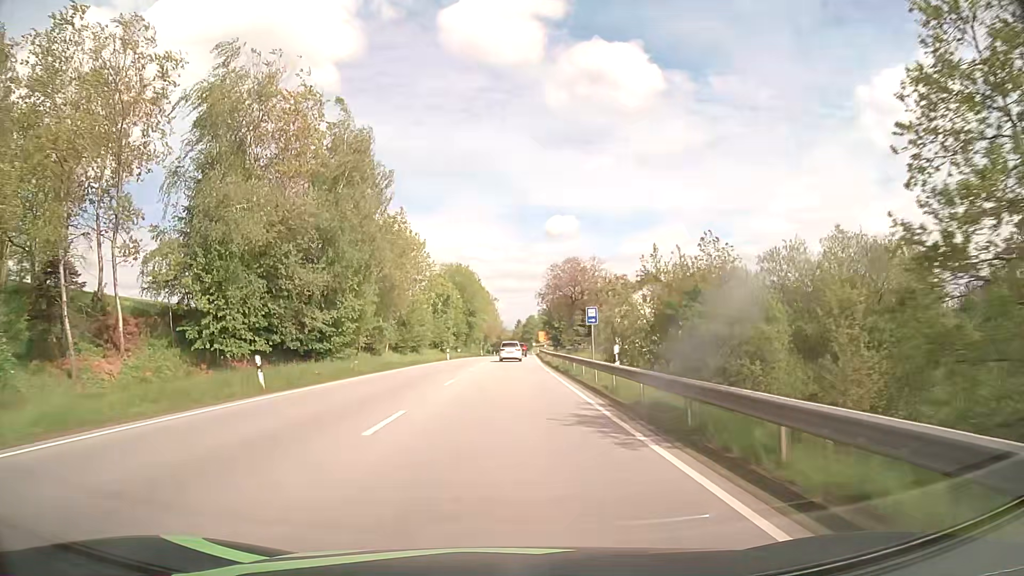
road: primary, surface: asphalt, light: Day
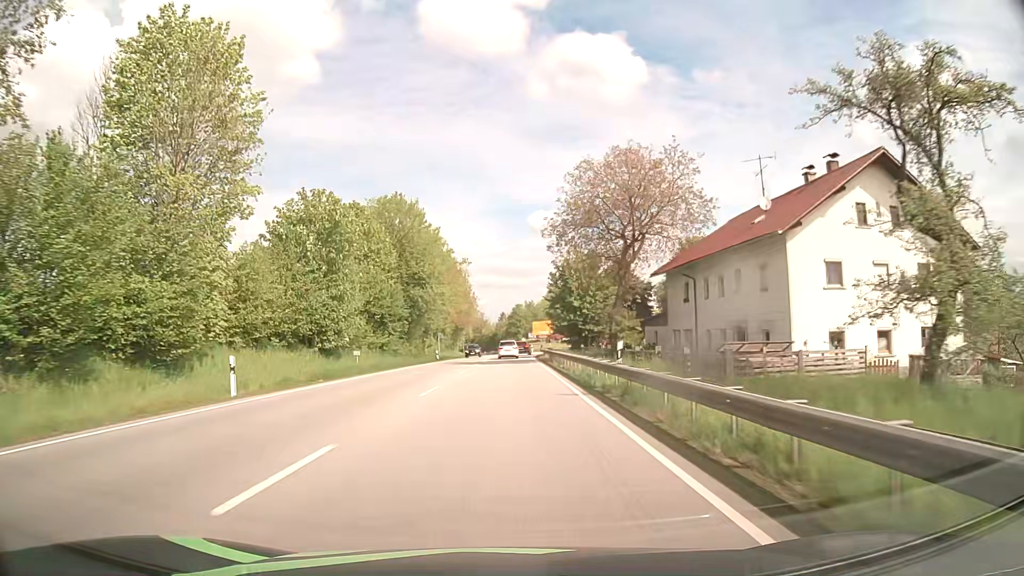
(+0.7, +52.6) m; +1°
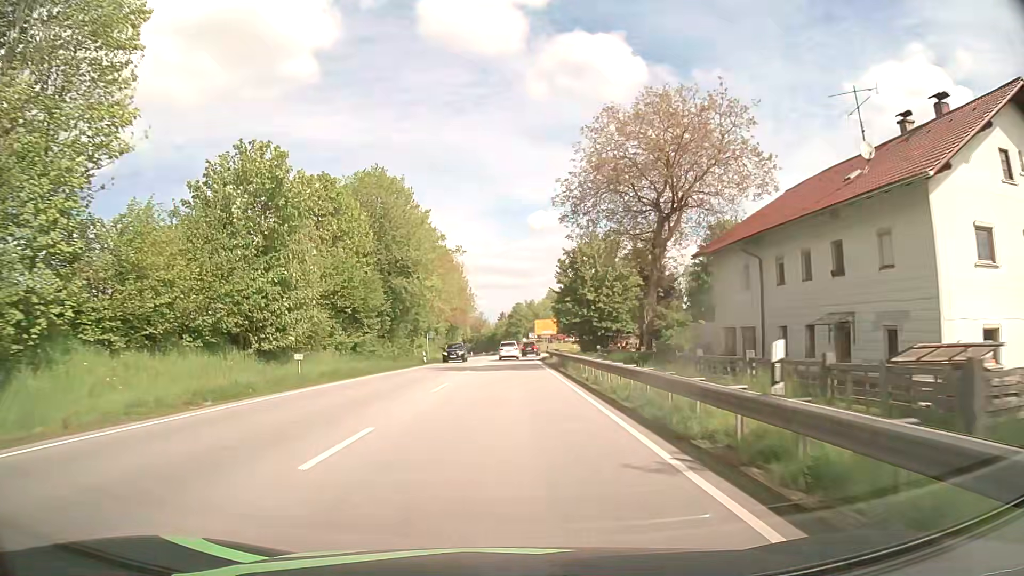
(0.0, +10.0) m; 0°
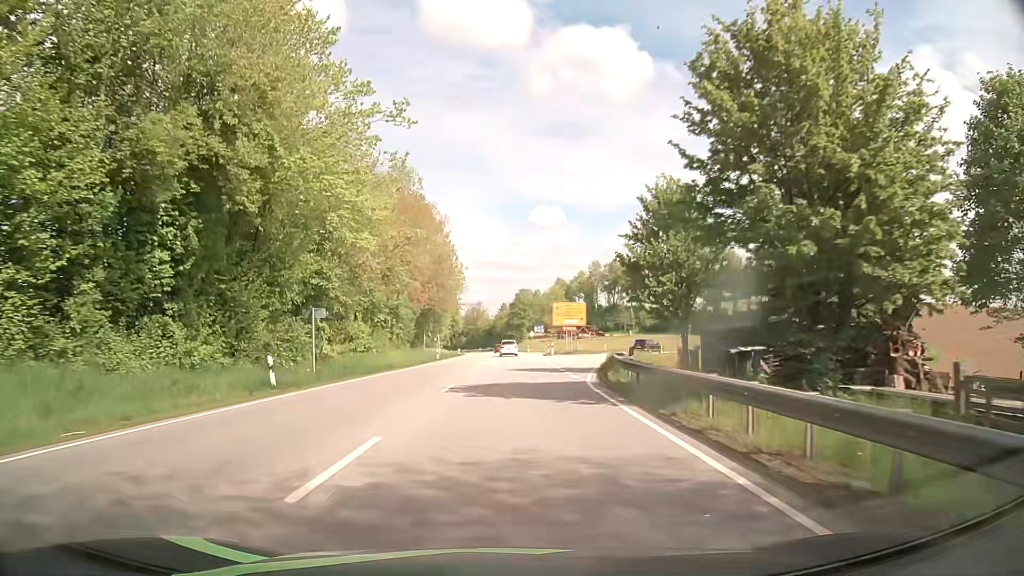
(+0.2, +37.3) m; 0°
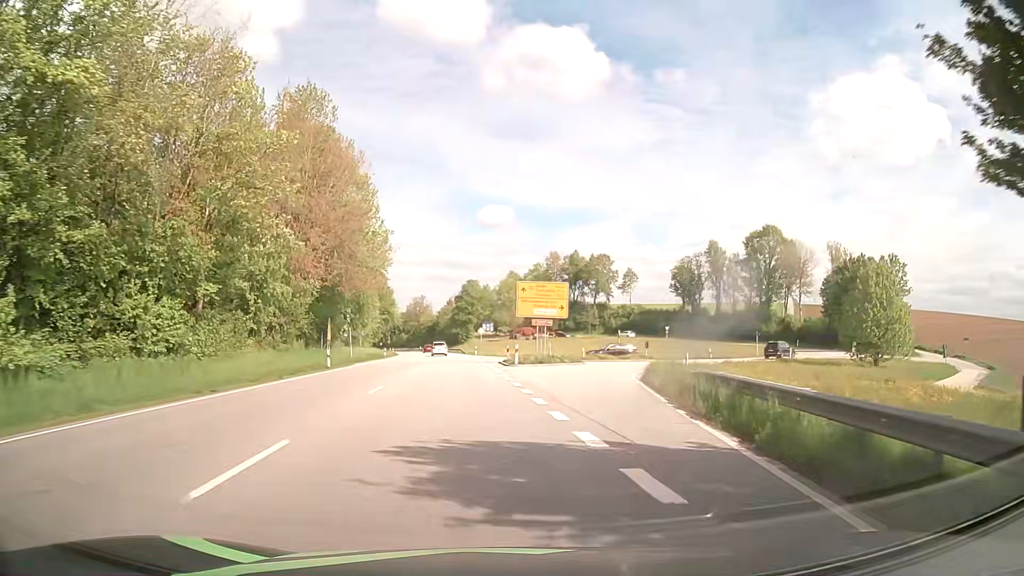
(+0.6, +24.0) m; +4°
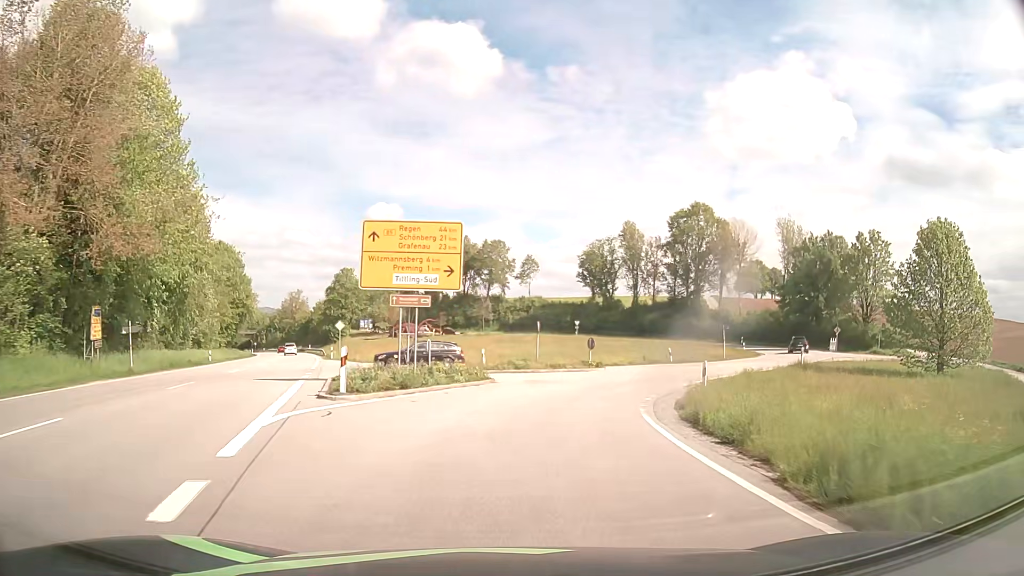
(+1.7, +21.4) m; +10°
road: tertiary
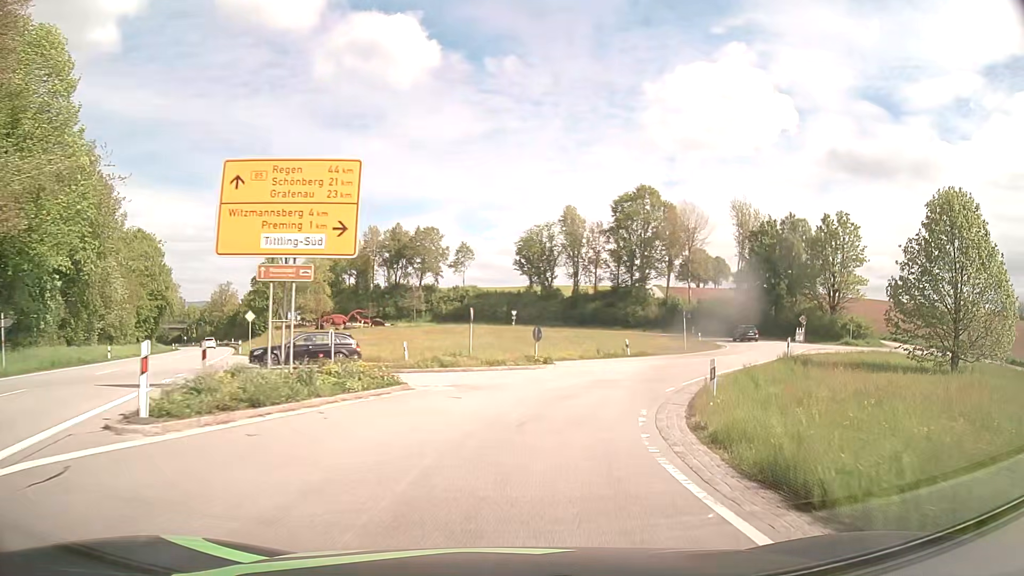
(+0.3, +6.7) m; +5°
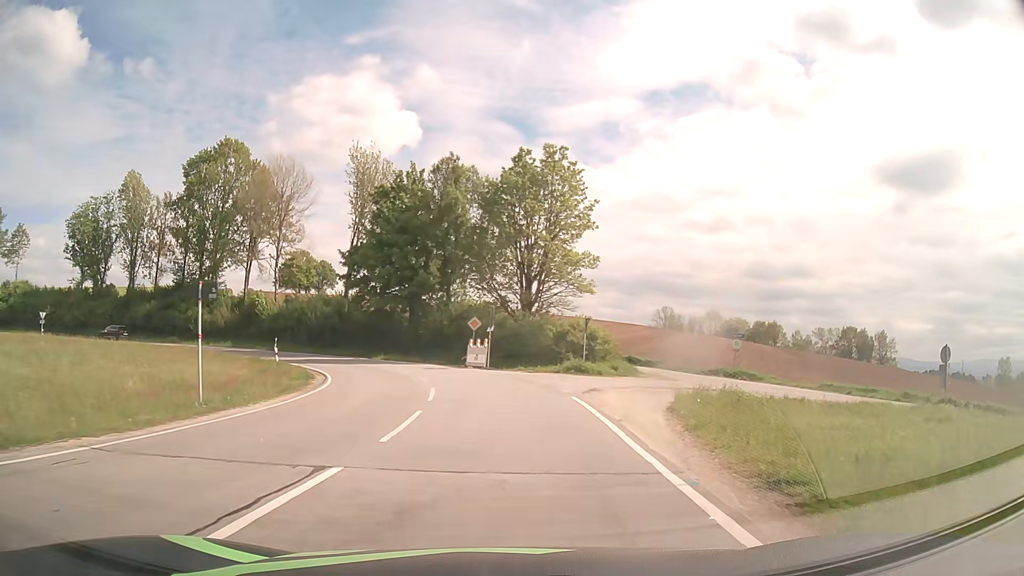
(+9.6, +30.8) m; +34°
(0, +10) (0, +20) (-2, +30) (-6, +39) (-12, +47) (-20, +54) (-28, +59) (-37, +63) (-47, +65) (-57, +66) m
